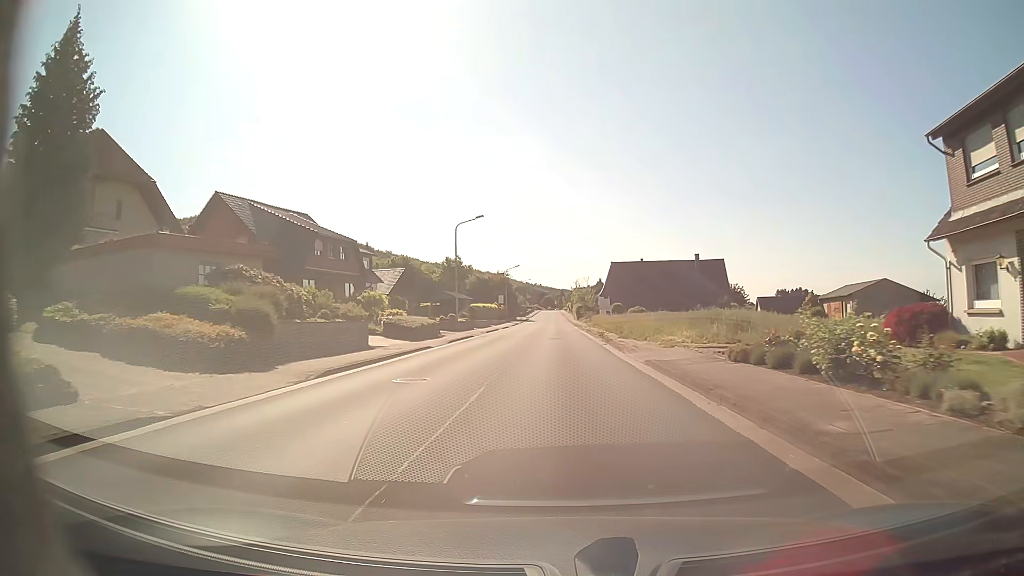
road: tertiary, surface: asphalt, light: Day
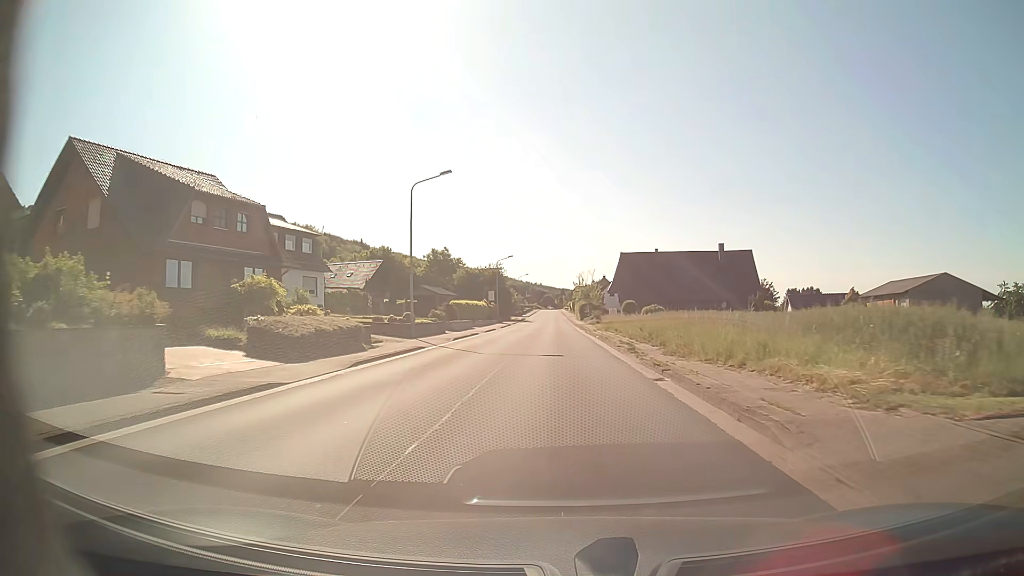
(0.0, +16.3) m; 0°
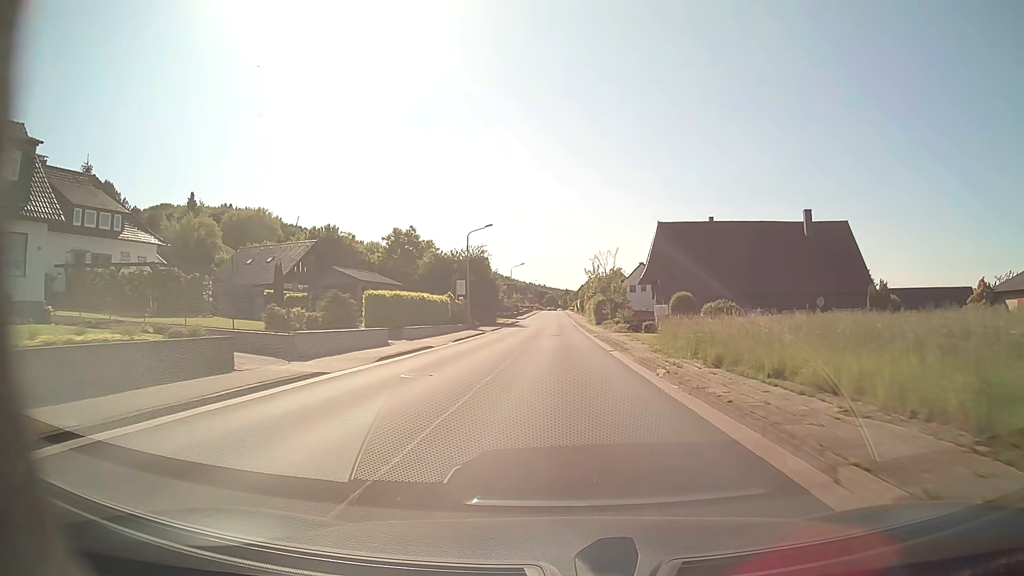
(-0.1, +32.4) m; 0°
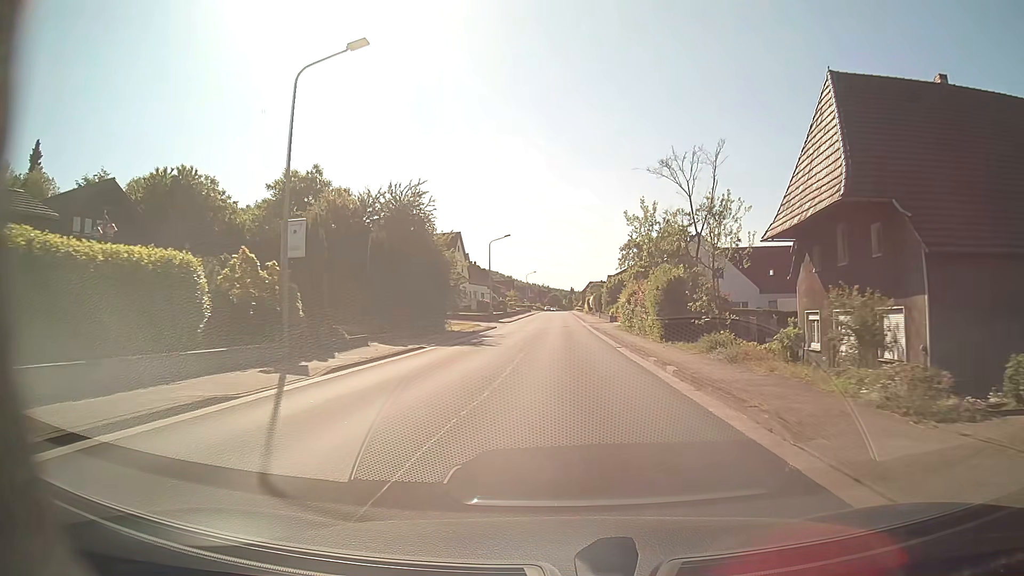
(-0.2, +40.3) m; 0°
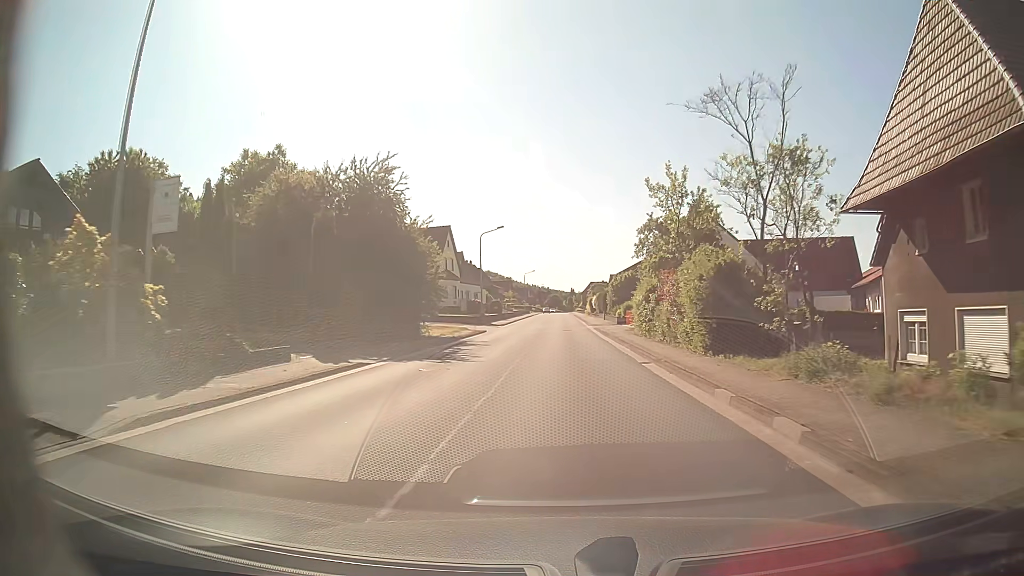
(0.0, +8.0) m; 0°
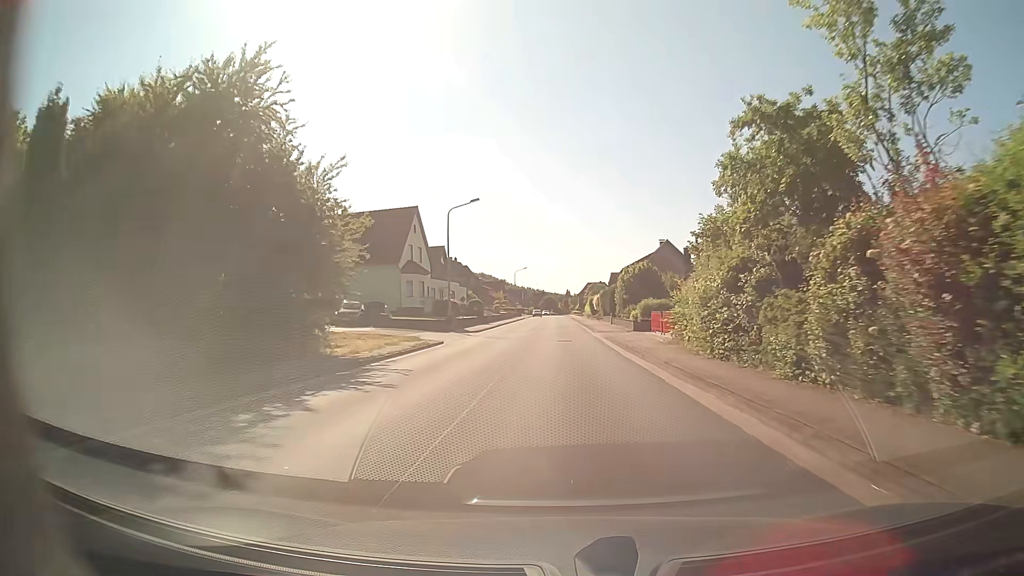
(0.0, +16.1) m; 0°
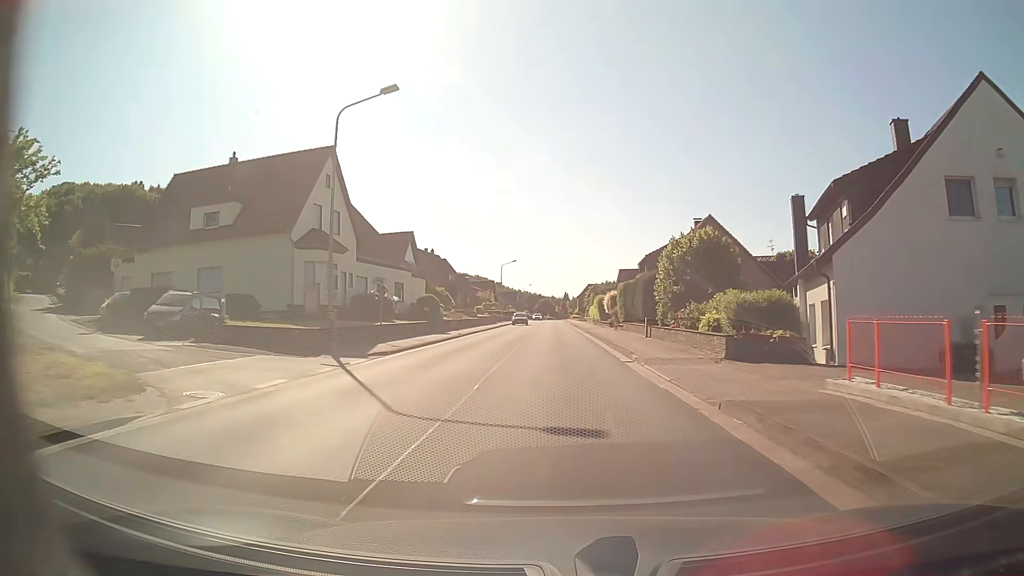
(+0.2, +24.1) m; 0°
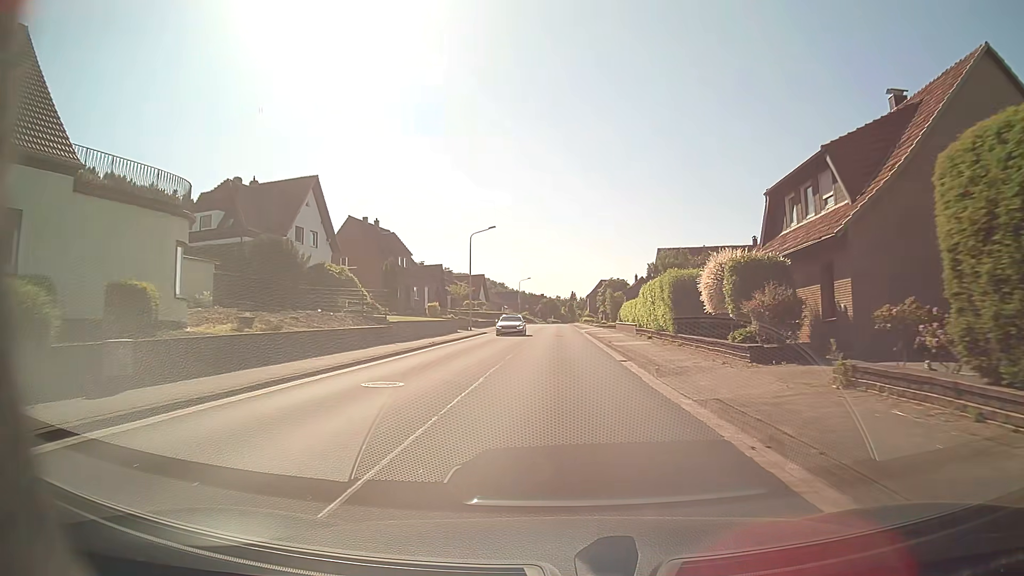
(0.0, +40.0) m; 0°
(0, +10) (0, +20) (0, +30) (0, +40) (0, +50) (0, +60) (0, +70) (0, +80) (0, +90) (0, +100) m
